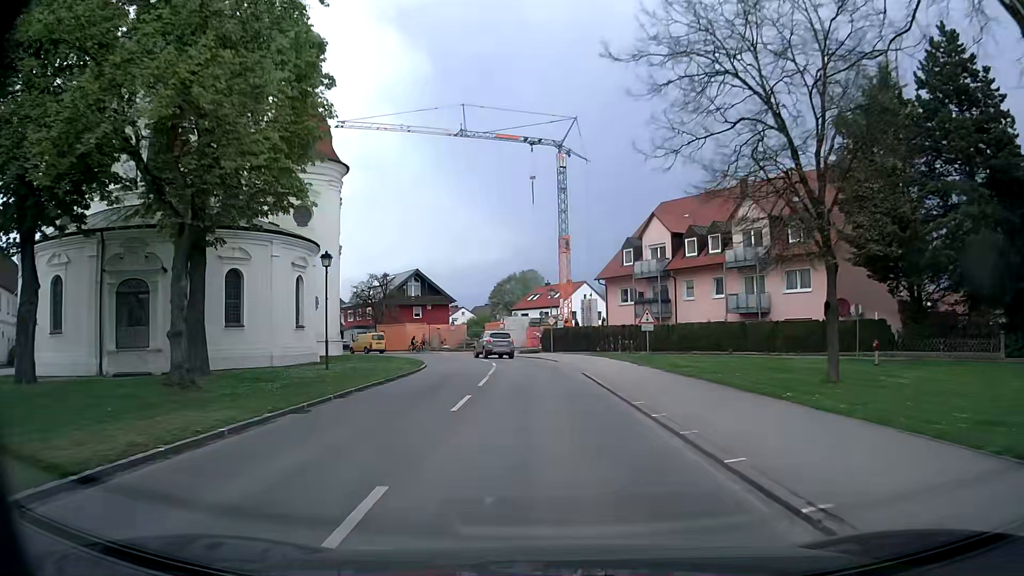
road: tertiary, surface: asphalt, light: Day
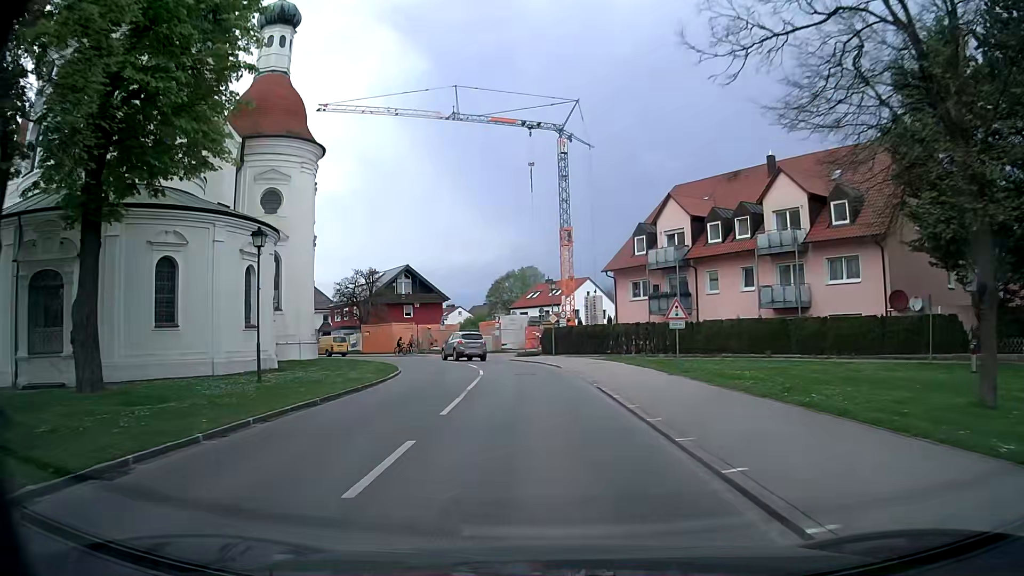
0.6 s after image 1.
(0.0, +6.5) m; 0°
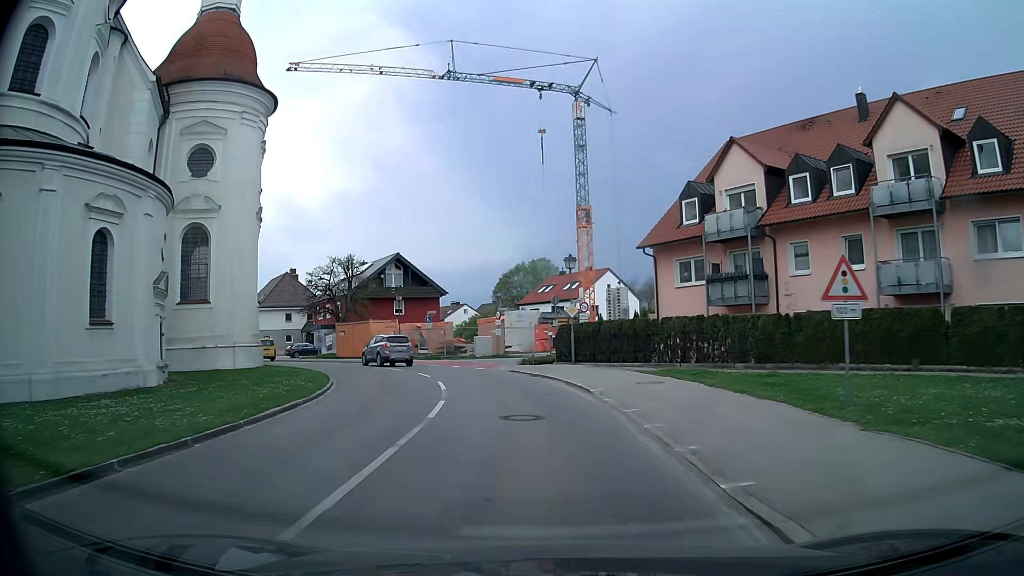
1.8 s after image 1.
(0.0, +12.3) m; -1°
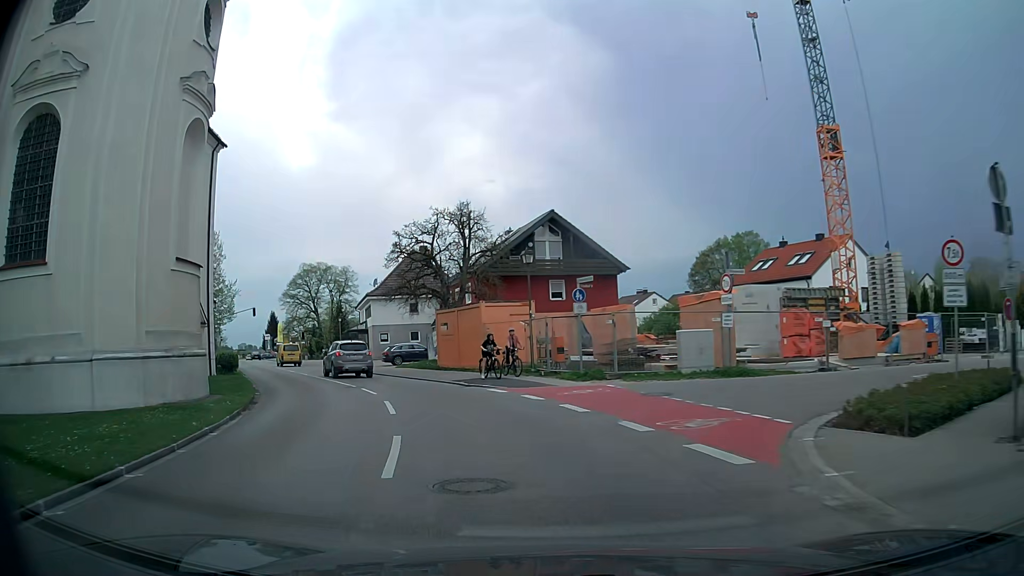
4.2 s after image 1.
(-2.4, +23.1) m; -15°
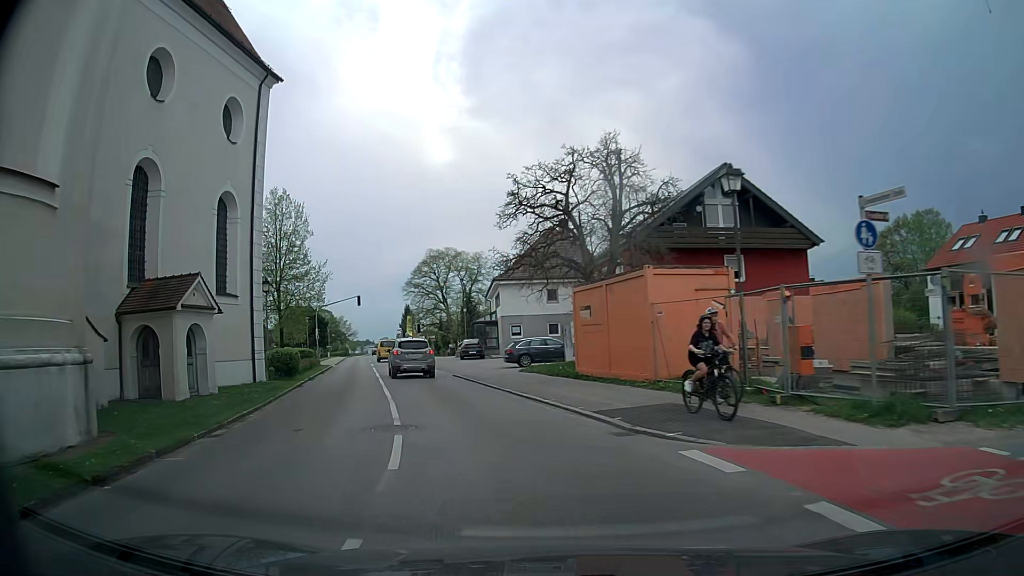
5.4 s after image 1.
(-1.4, +11.8) m; -12°
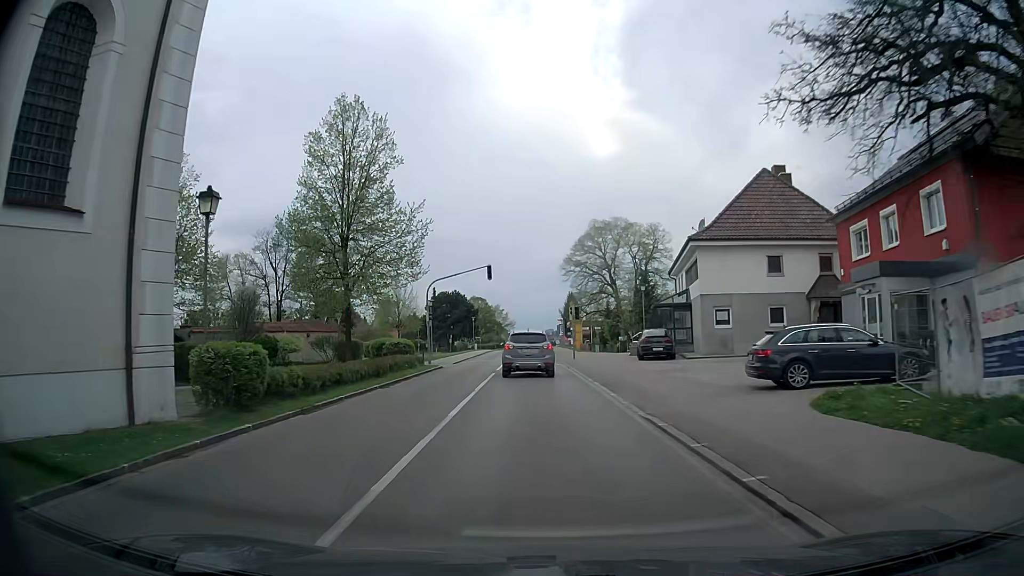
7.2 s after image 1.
(-3.0, +18.5) m; -15°
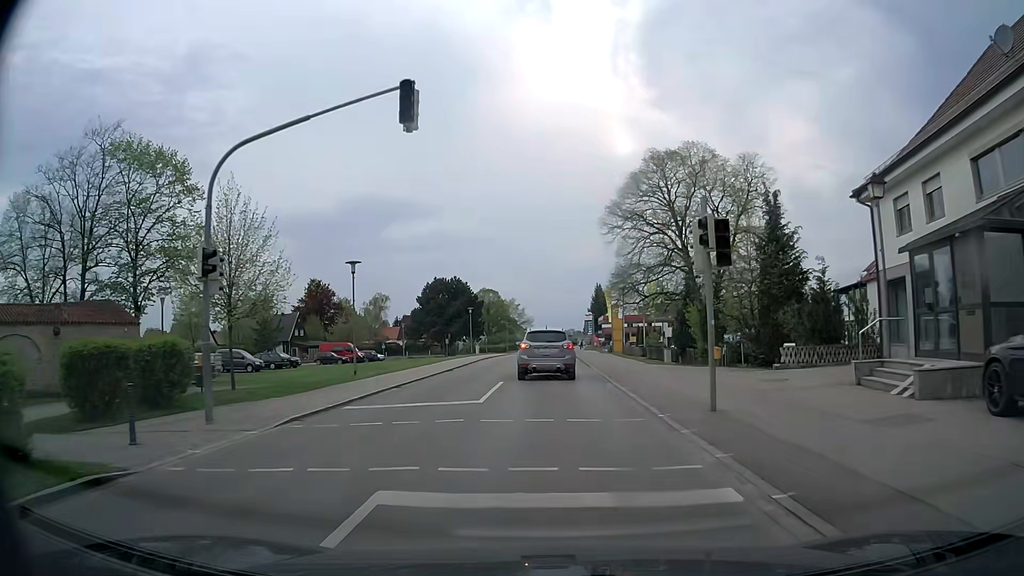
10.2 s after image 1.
(-0.8, +30.5) m; -2°
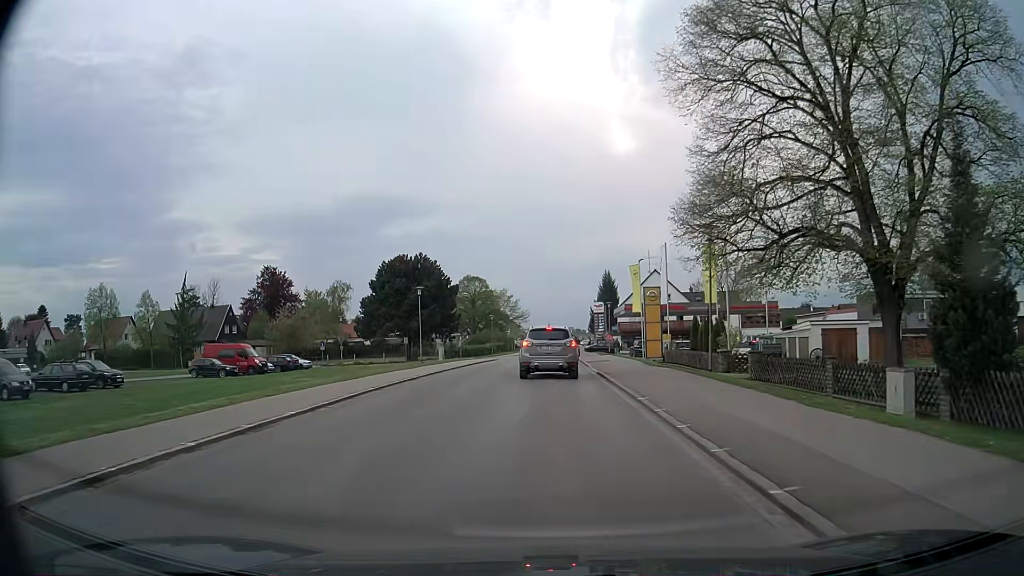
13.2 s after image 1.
(+0.1, +28.1) m; 0°
